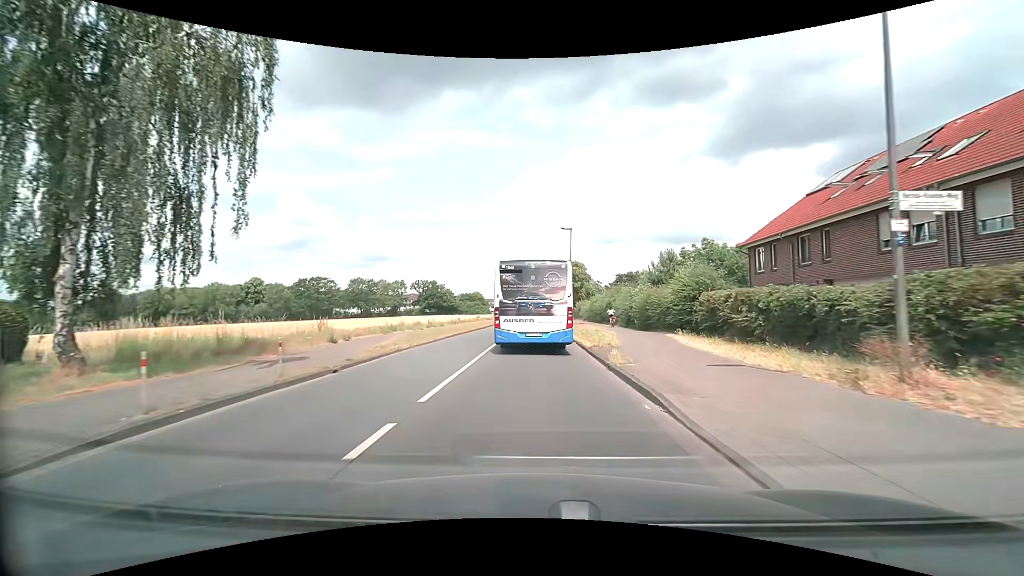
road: tertiary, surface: asphalt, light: Day
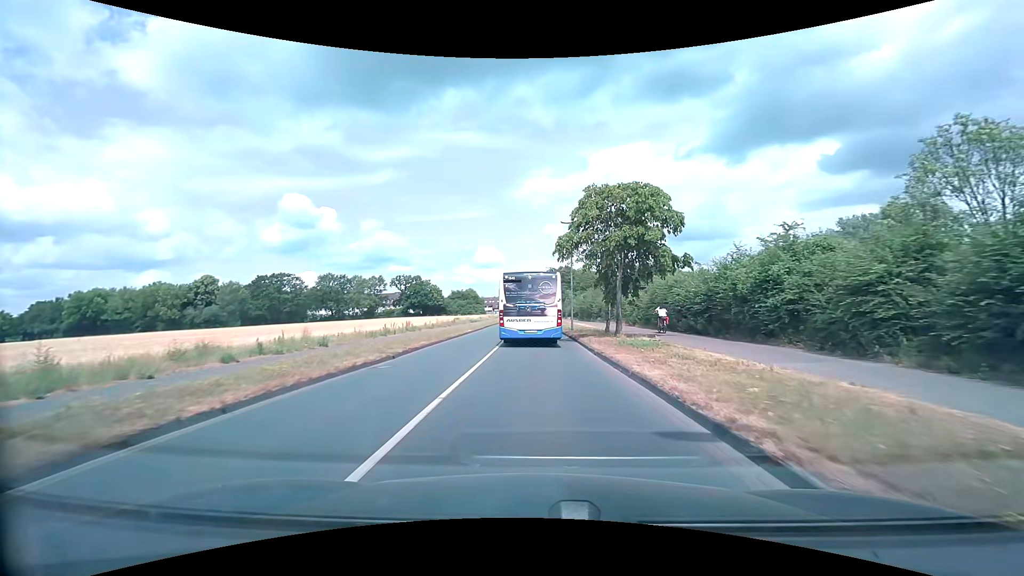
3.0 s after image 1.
(-0.1, +35.8) m; 0°
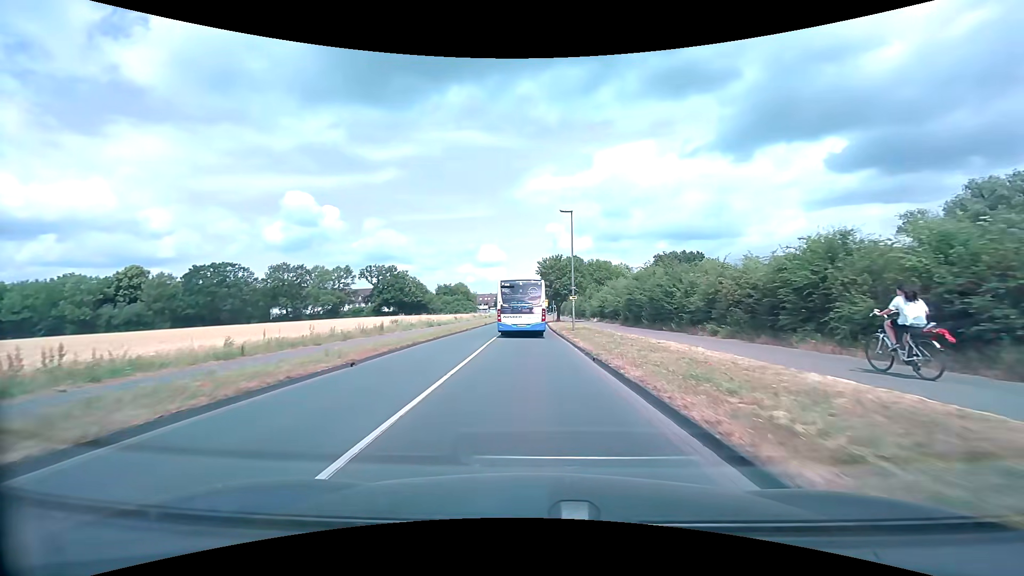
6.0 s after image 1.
(+0.1, +37.4) m; 0°
(0, +10) (0, +20) (0, +30) (0, +40) (0, +50) (0, +60) (0, +70) (0, +80) (0, +90) (0, +100) m
